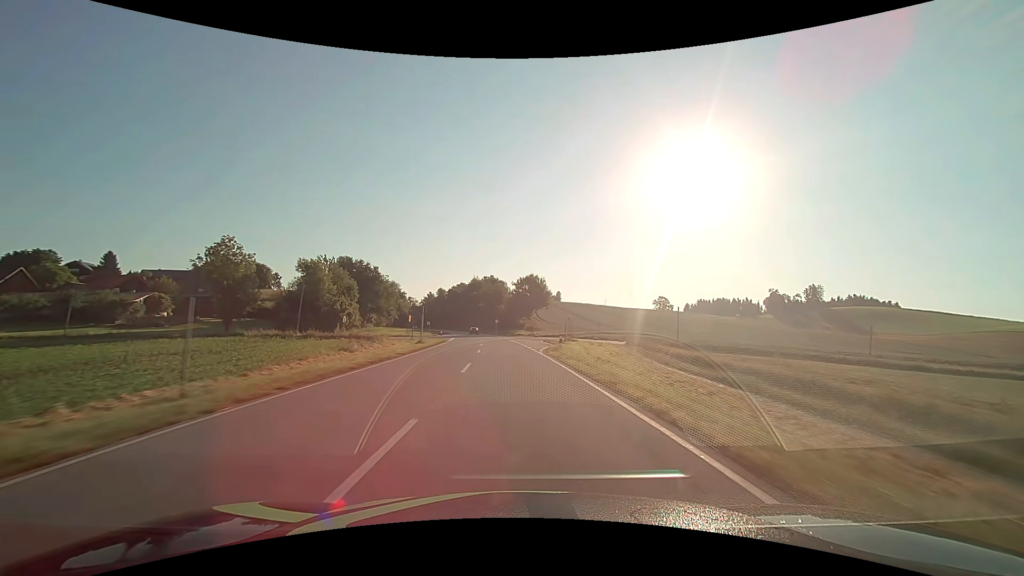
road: secondary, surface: asphalt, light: Day
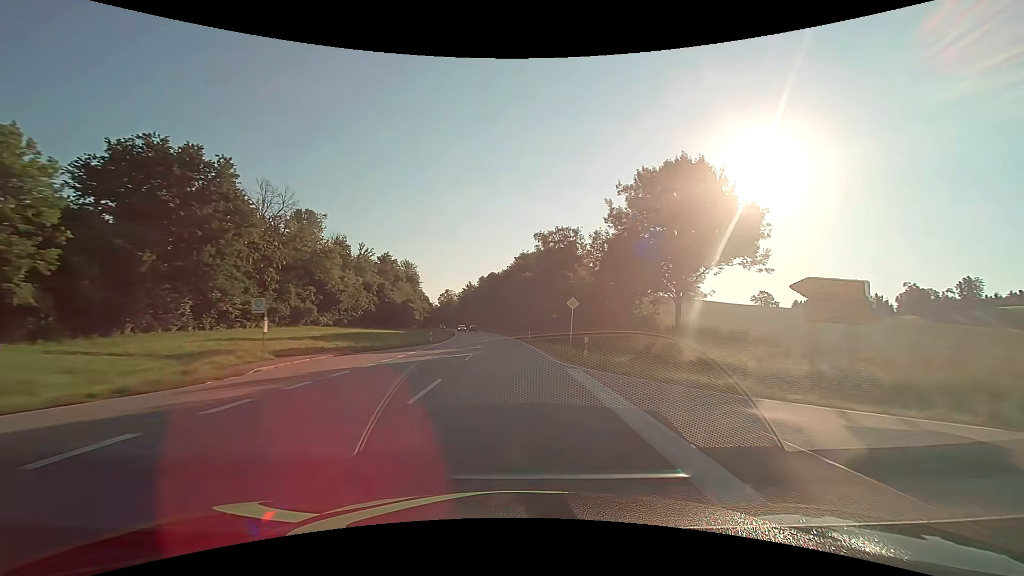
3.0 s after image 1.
(-4.5, +78.8) m; -7°
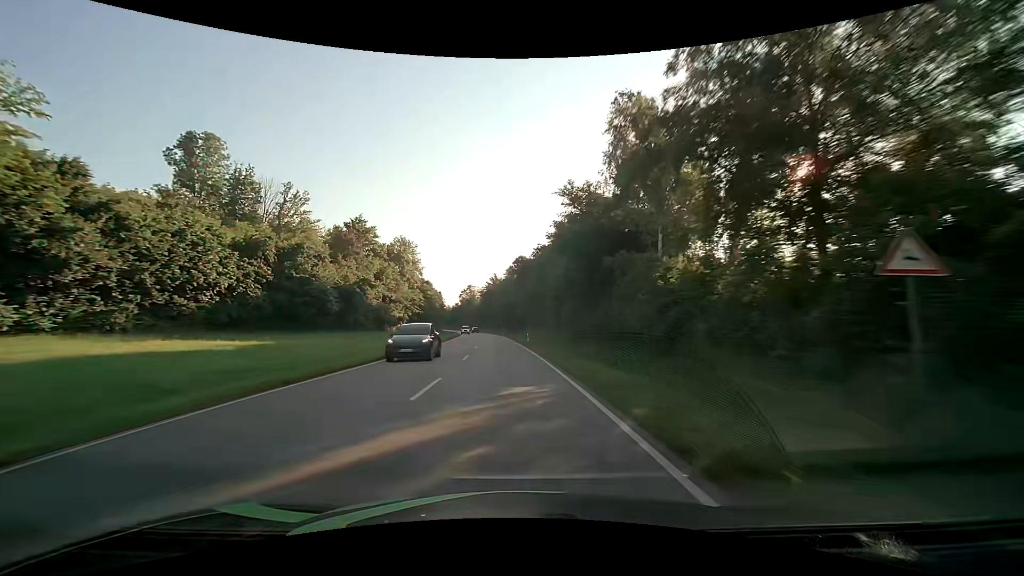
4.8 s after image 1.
(-1.4, +47.4) m; -4°
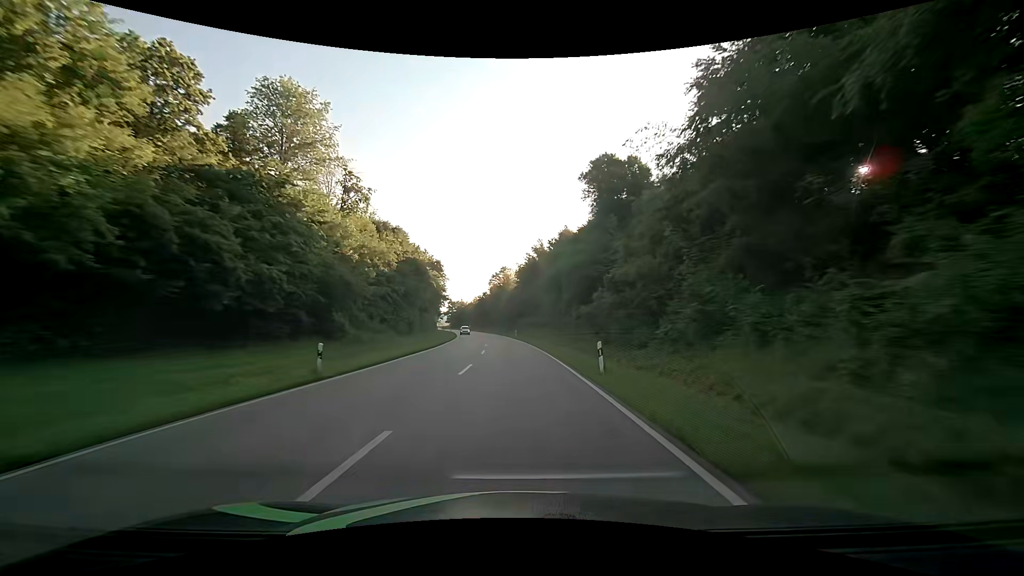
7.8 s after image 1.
(-4.1, +78.9) m; -5°
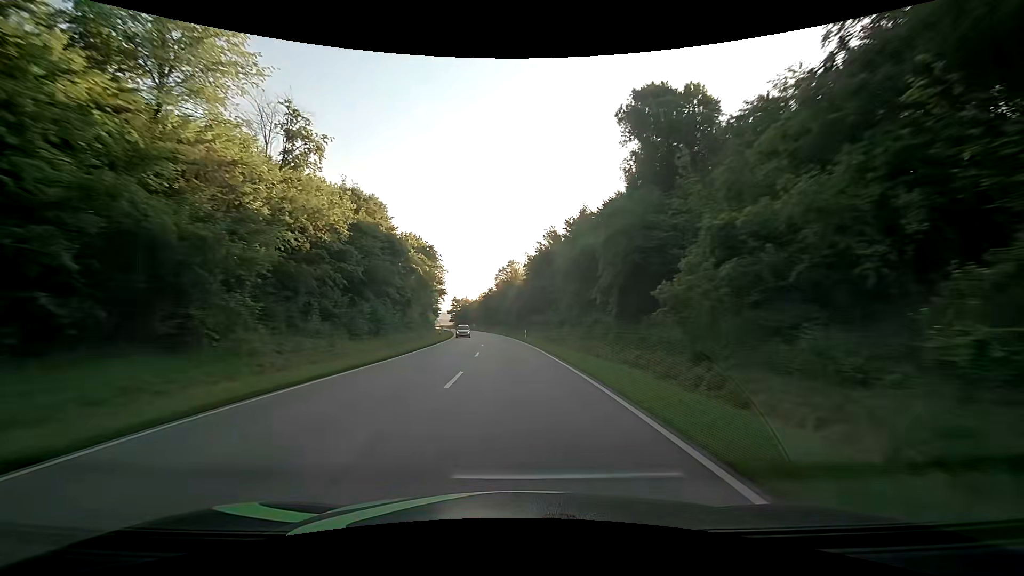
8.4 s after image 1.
(-0.1, +15.8) m; 0°
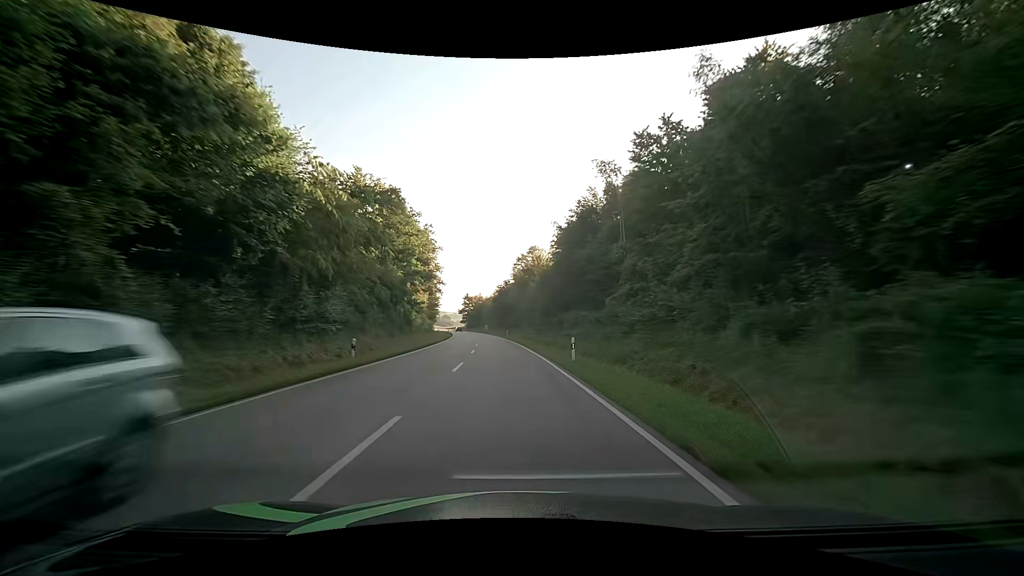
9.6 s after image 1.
(-0.9, +31.6) m; -3°
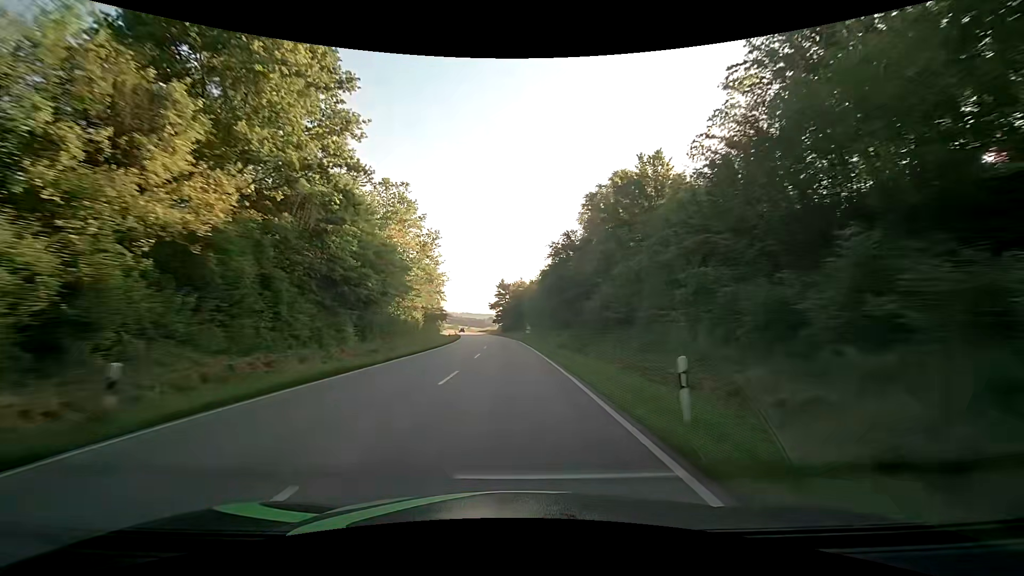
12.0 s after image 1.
(-3.3, +63.1) m; -5°
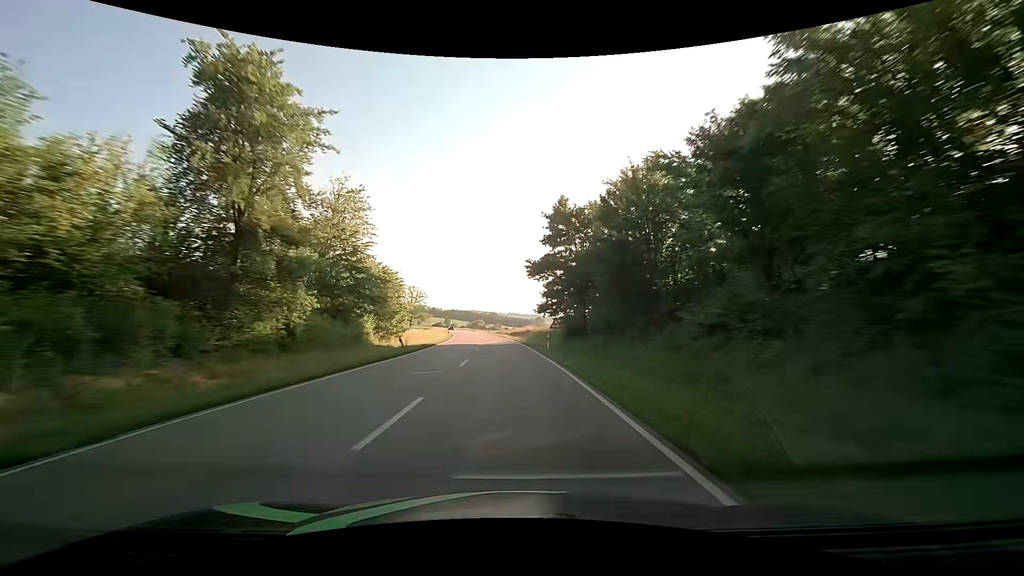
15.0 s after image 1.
(-4.0, +78.9) m; -6°
(0, +10) (0, +20) (-1, +30) (-1, +40) (-2, +50) (-3, +60) (-4, +70) (-5, +80) (-6, +90) (-7, +100) m
